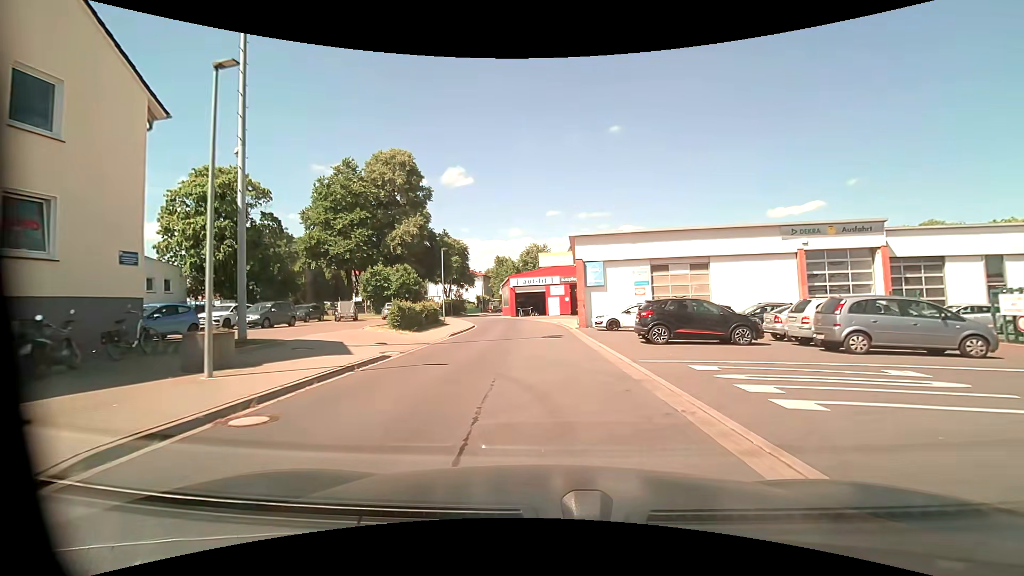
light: Day
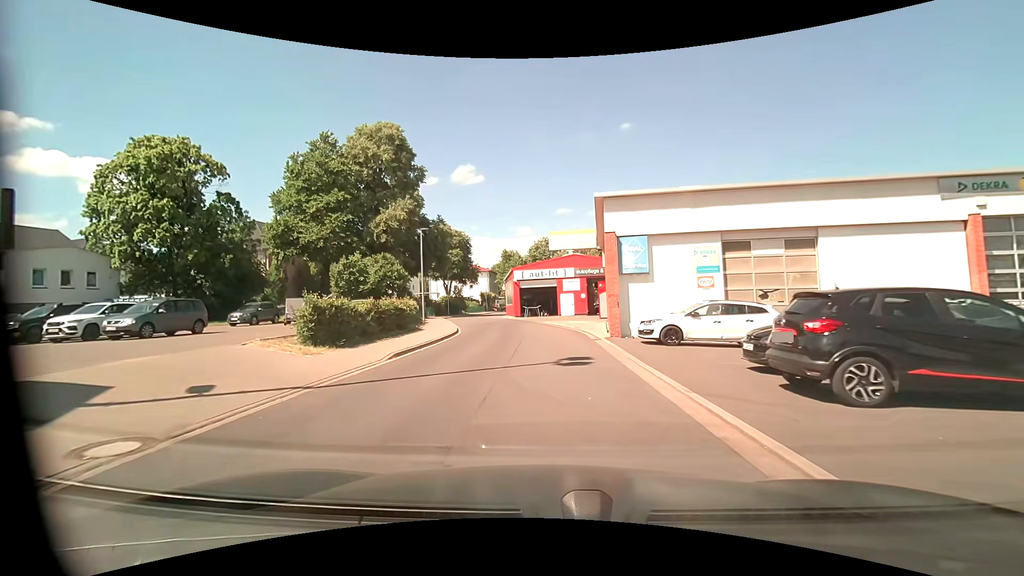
(-0.2, +10.0) m; -2°
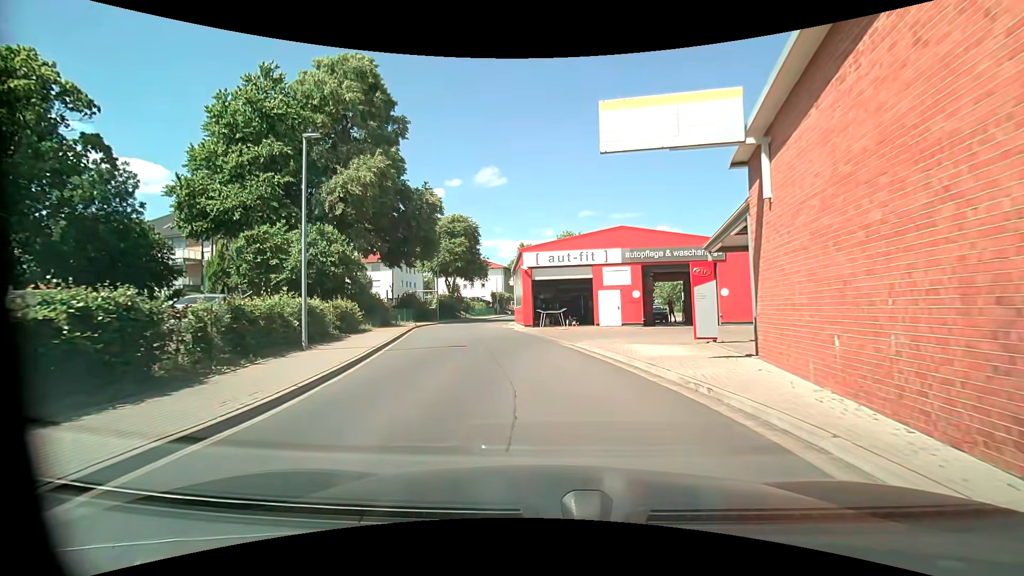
(-0.3, +17.5) m; -2°
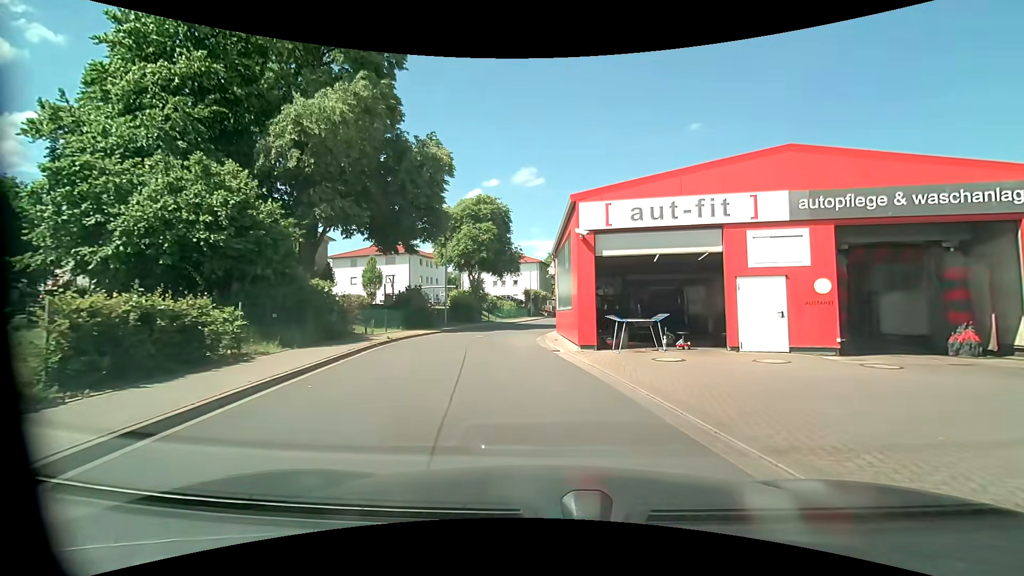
(-1.0, +13.9) m; -4°
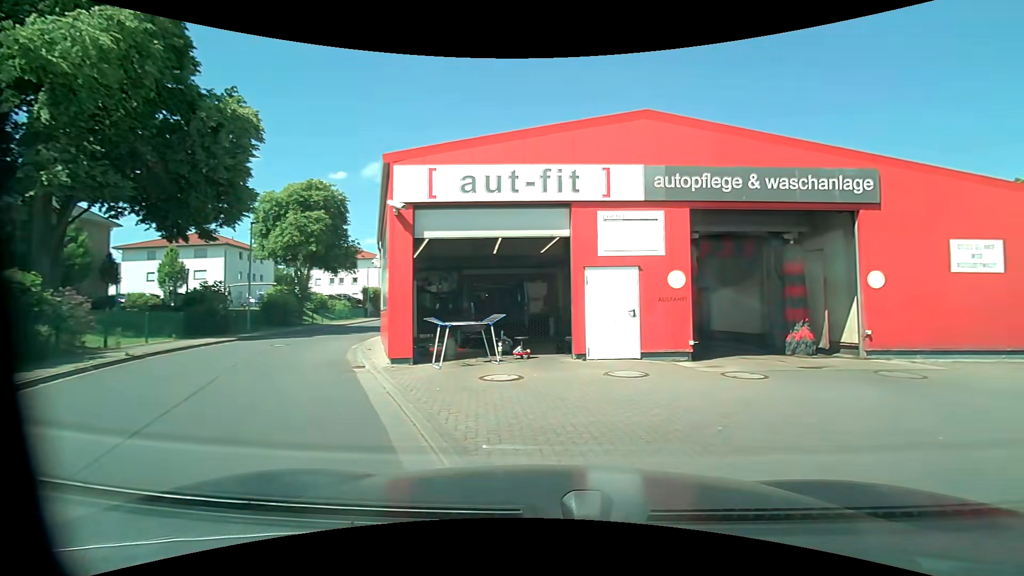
(+0.4, +3.7) m; +15°
